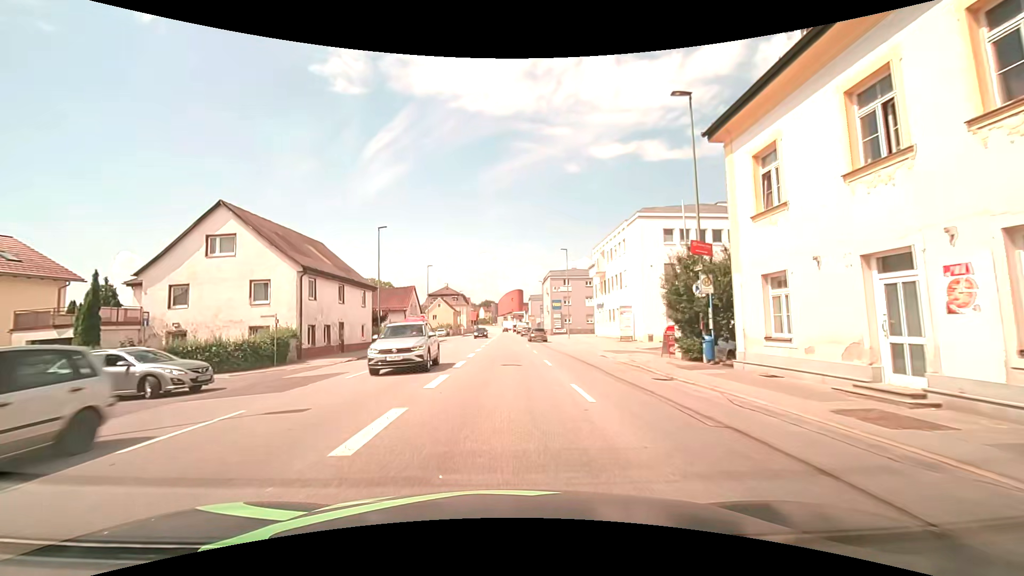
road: tertiary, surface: asphalt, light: Day
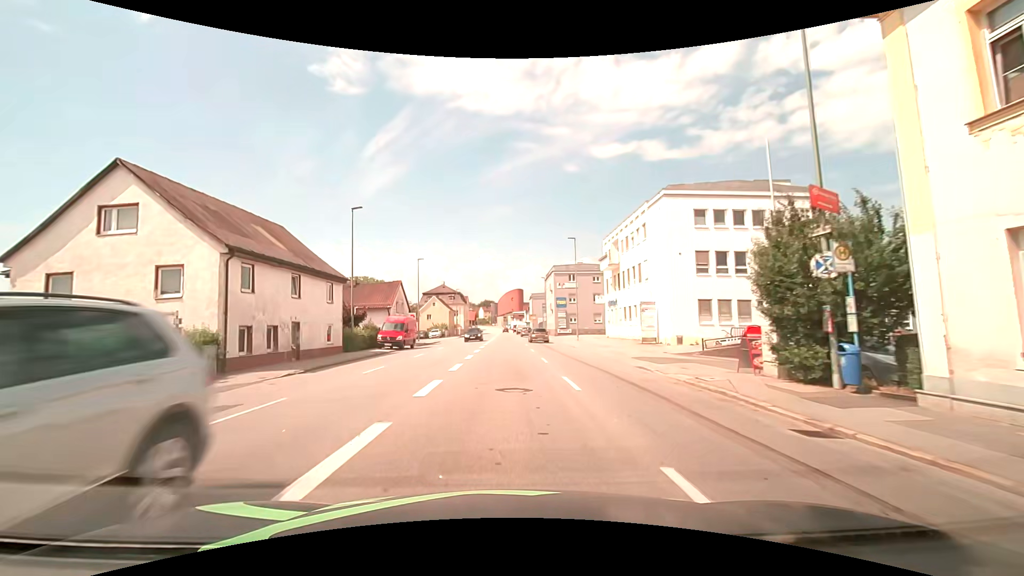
(0.0, +7.2) m; 0°
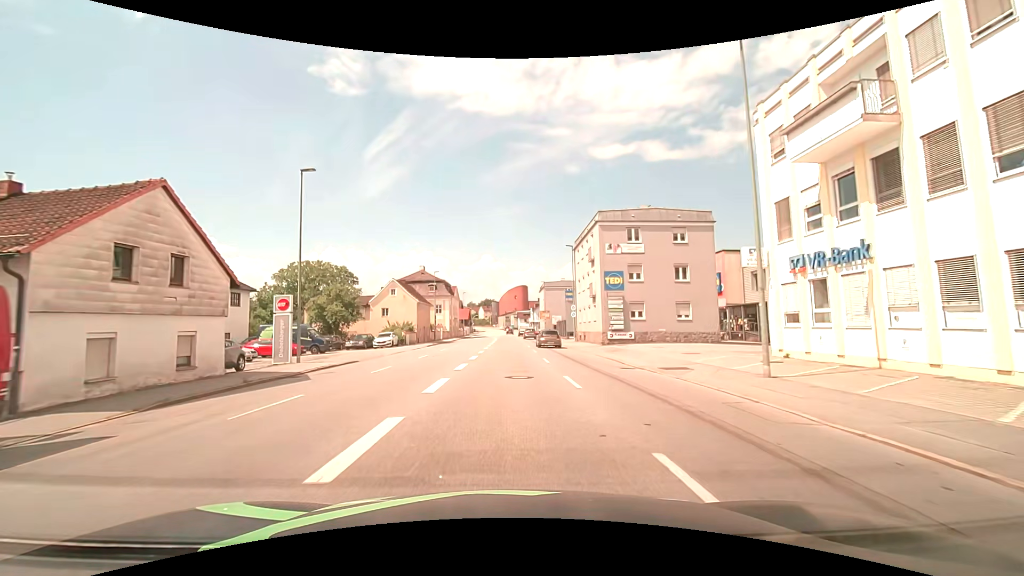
(-0.2, +35.6) m; 0°
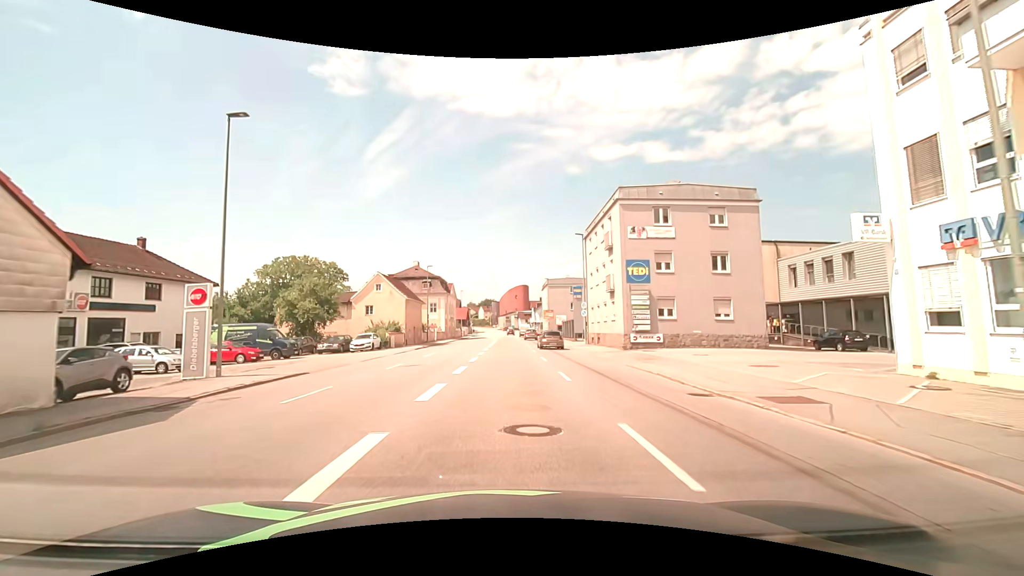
(-0.1, +7.0) m; -1°
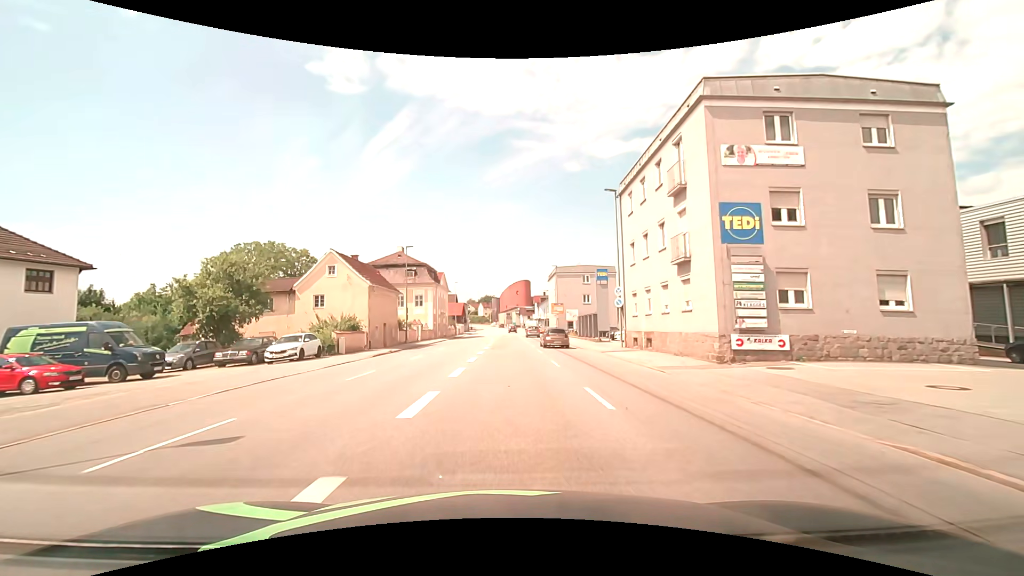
(0.0, +14.1) m; 0°
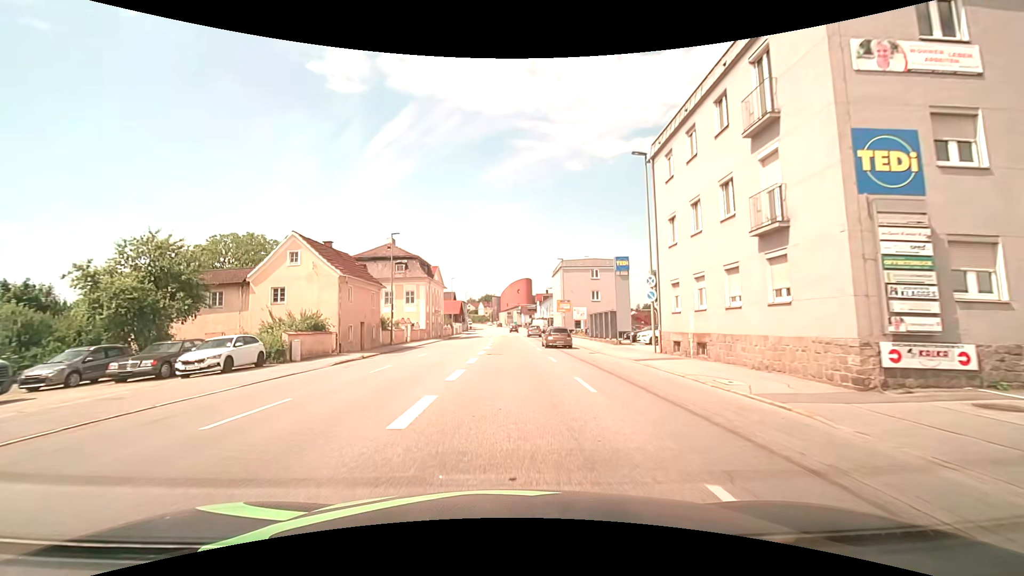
(0.0, +6.9) m; 0°
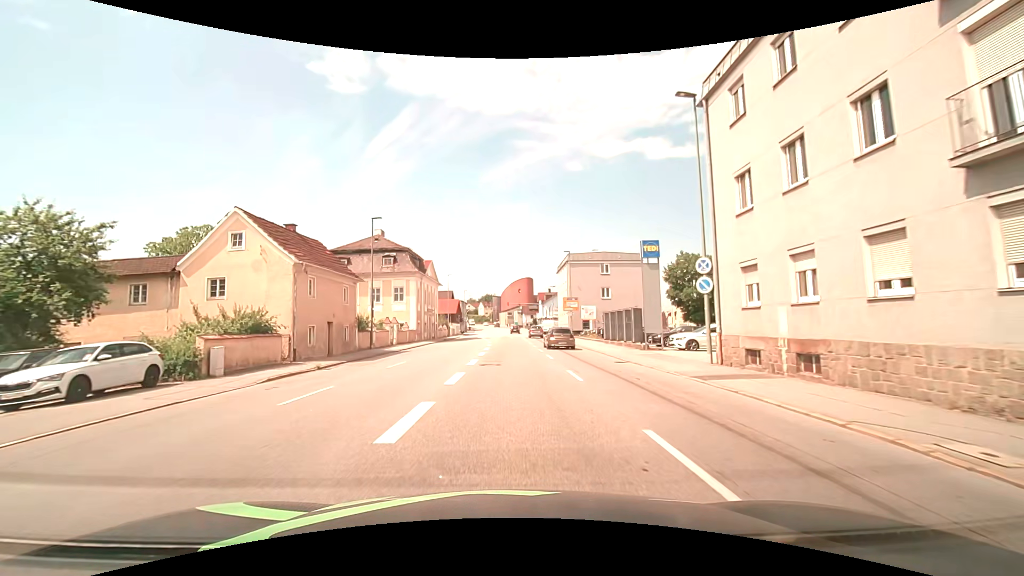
(0.0, +6.7) m; 0°
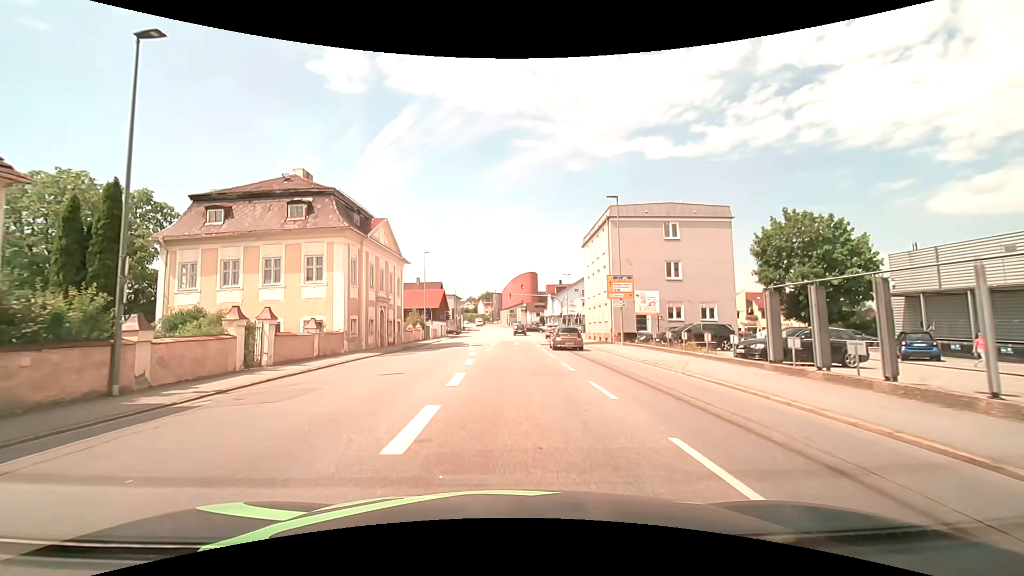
(-0.1, +24.5) m; 0°
